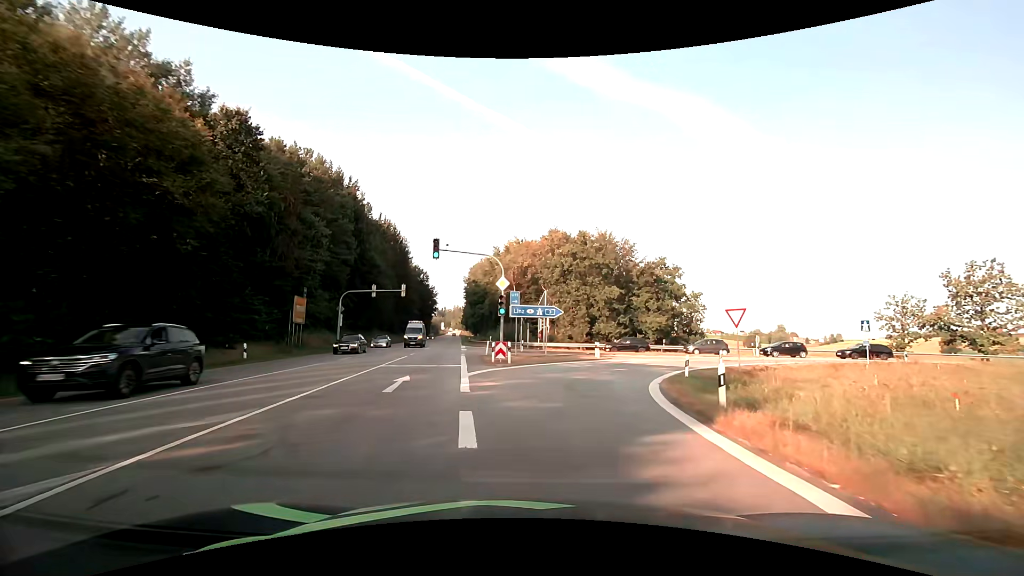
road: primary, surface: asphalt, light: Day
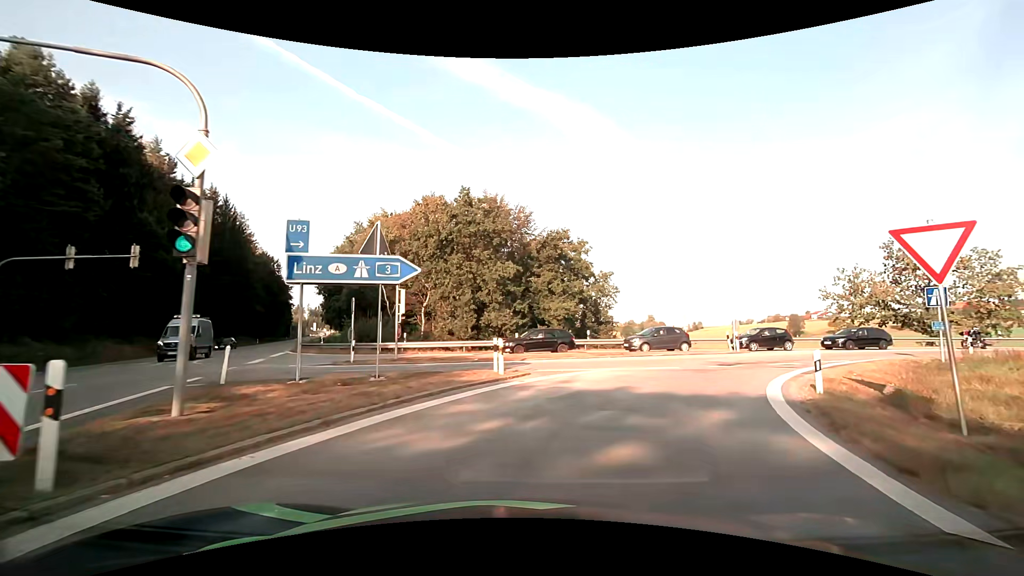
(+1.7, +18.9) m; +13°
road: motorway_link
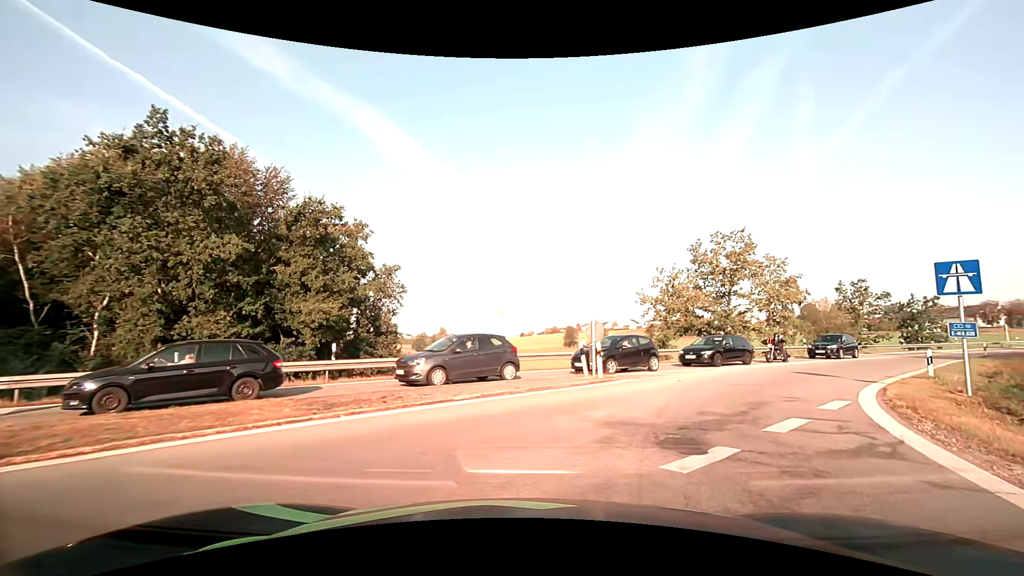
(+2.6, +14.6) m; +23°
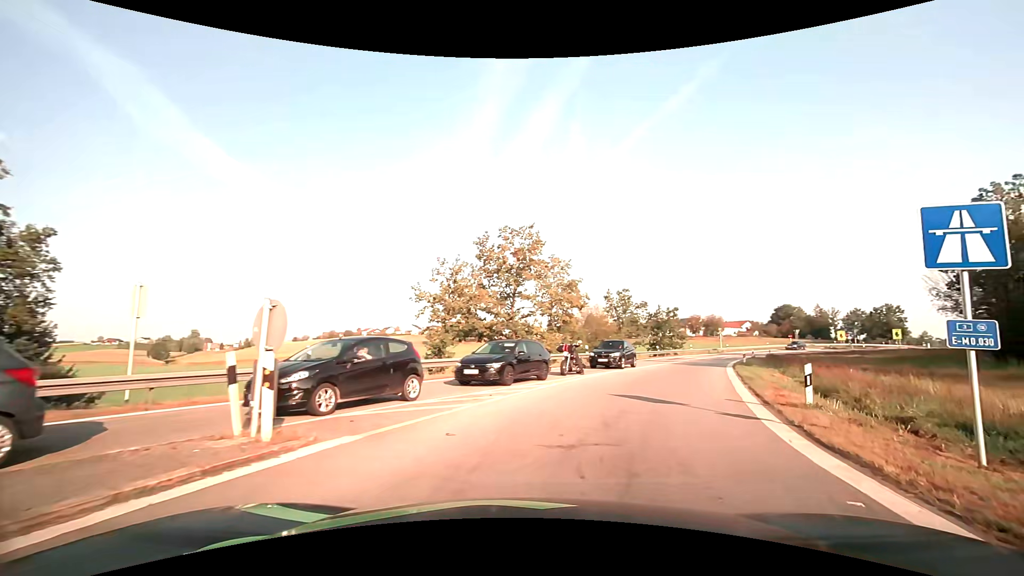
(+1.8, +8.8) m; +24°
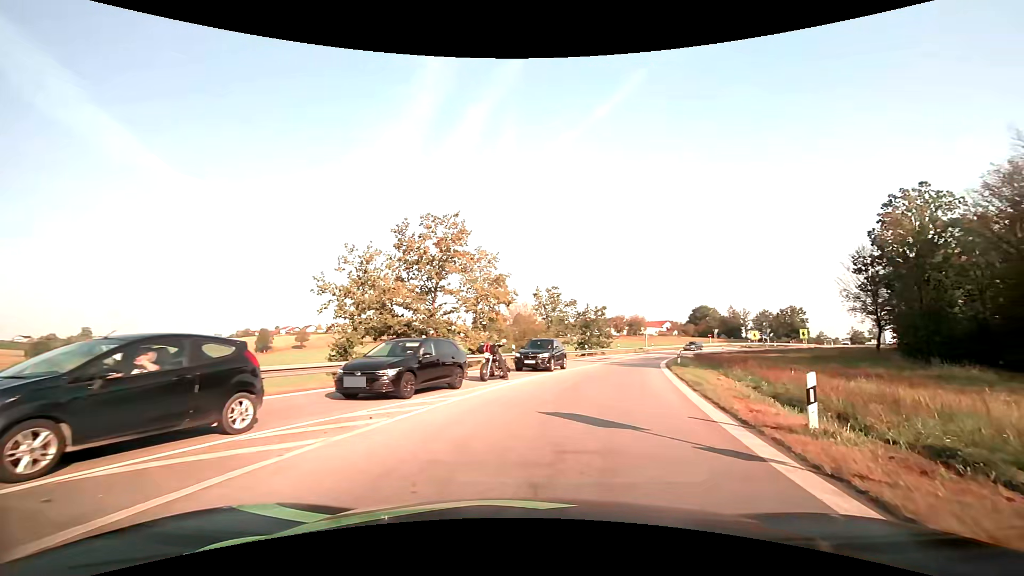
(+0.3, +3.7) m; +8°
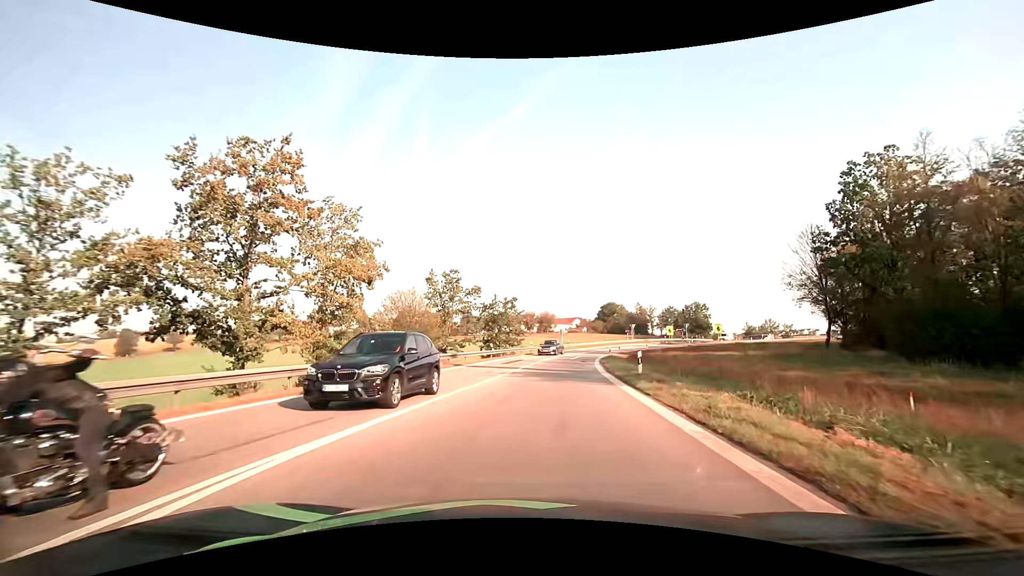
(+1.8, +13.8) m; +10°
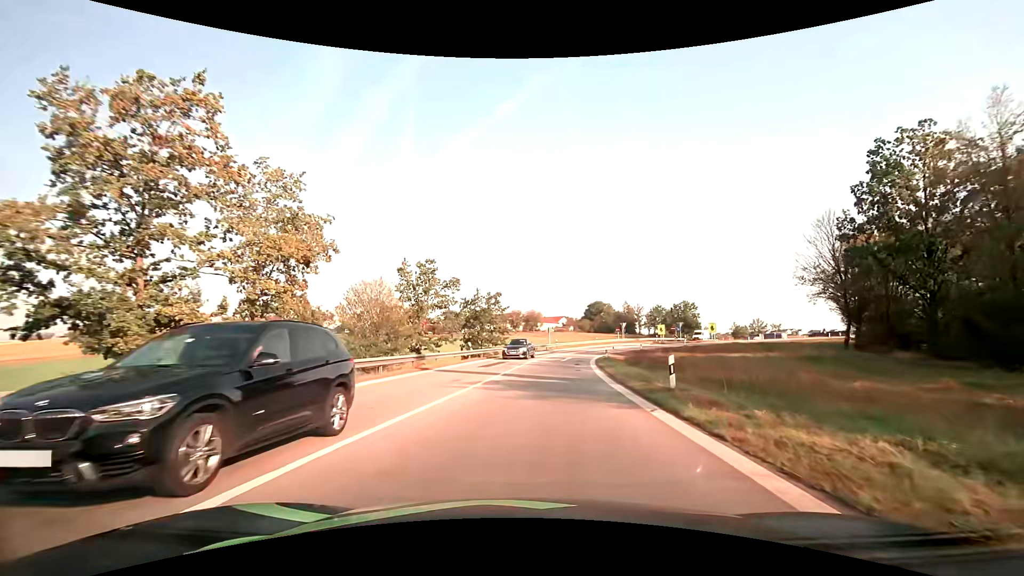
(+0.1, +5.7) m; +1°
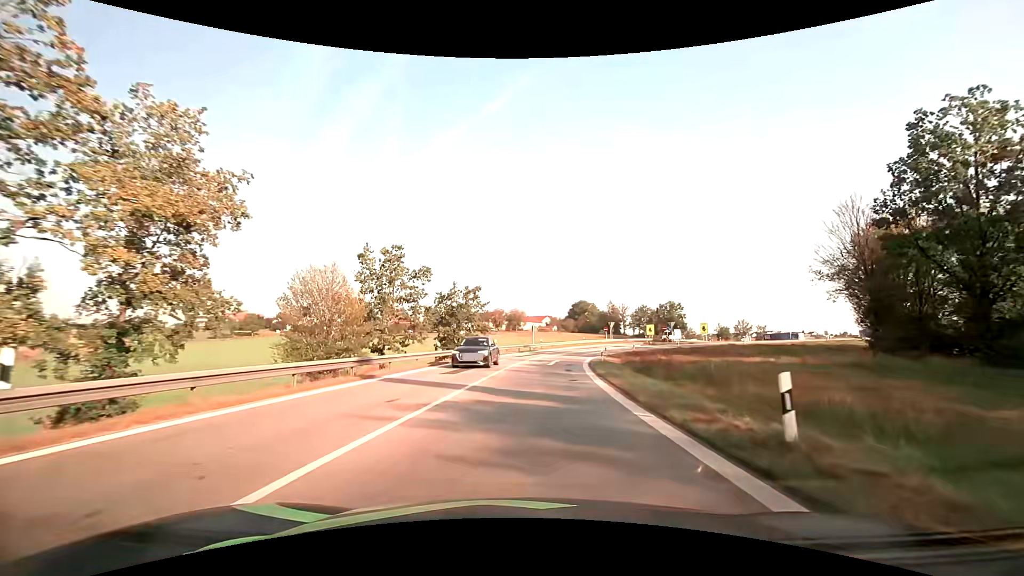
(+0.1, +6.1) m; +2°
(0, +10) (+1, +20) (+2, +30) (+3, +40) (+5, +50) (+9, +59) (+14, +67) (+21, +74) (+30, +80) (+39, +83) m
